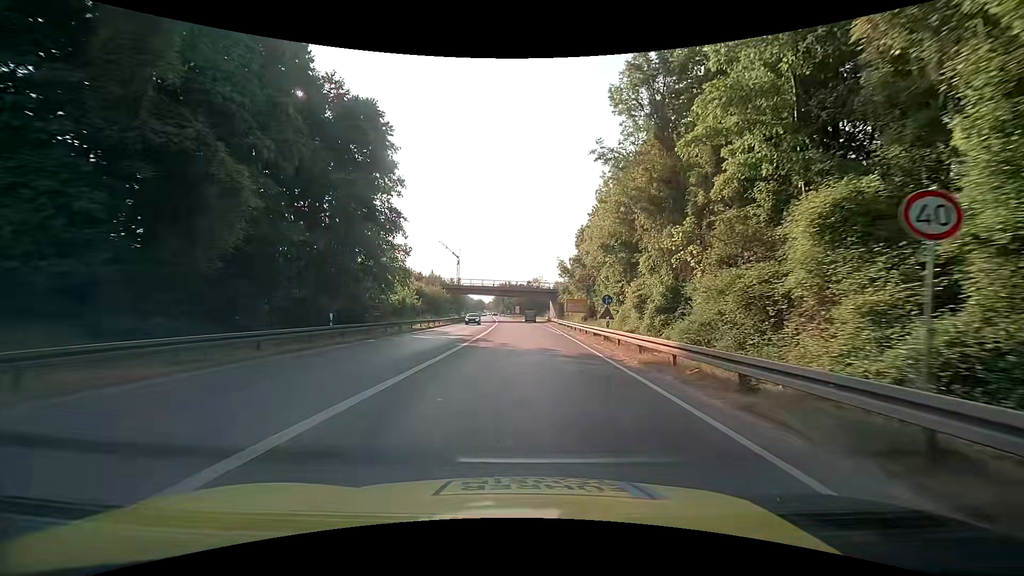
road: trunk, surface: asphalt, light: Day
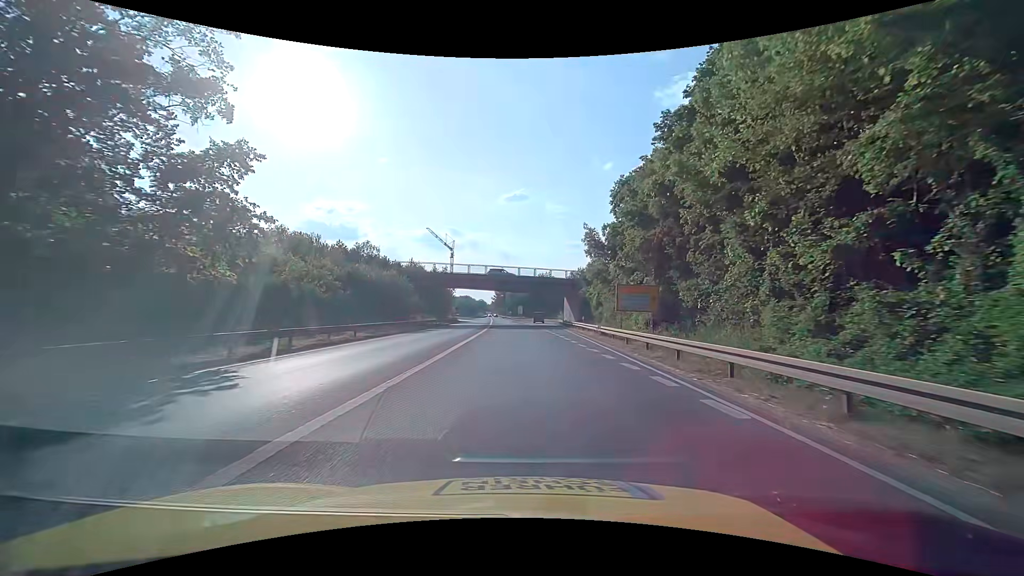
(0.0, +29.8) m; 0°
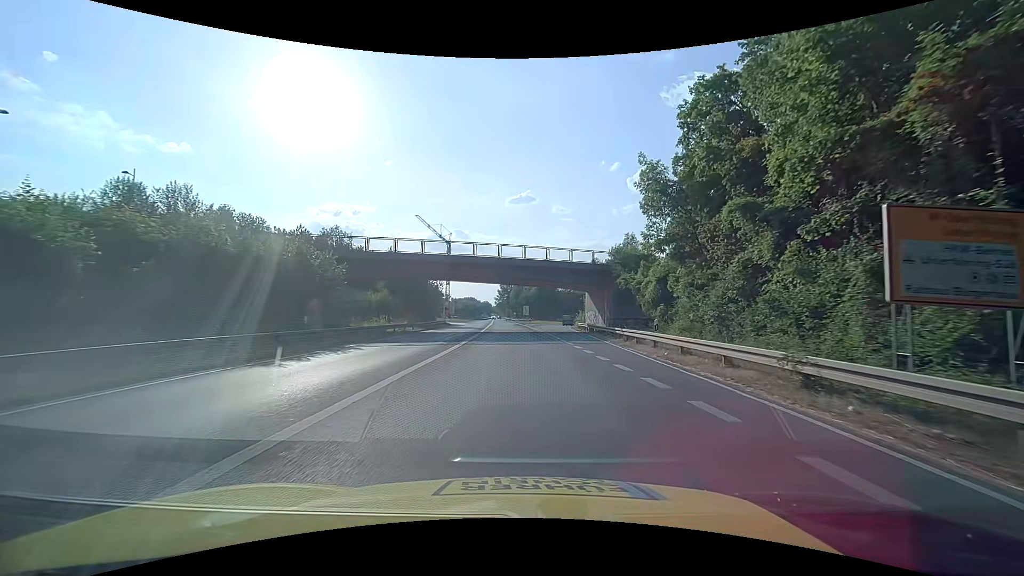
(0.0, +21.8) m; 0°
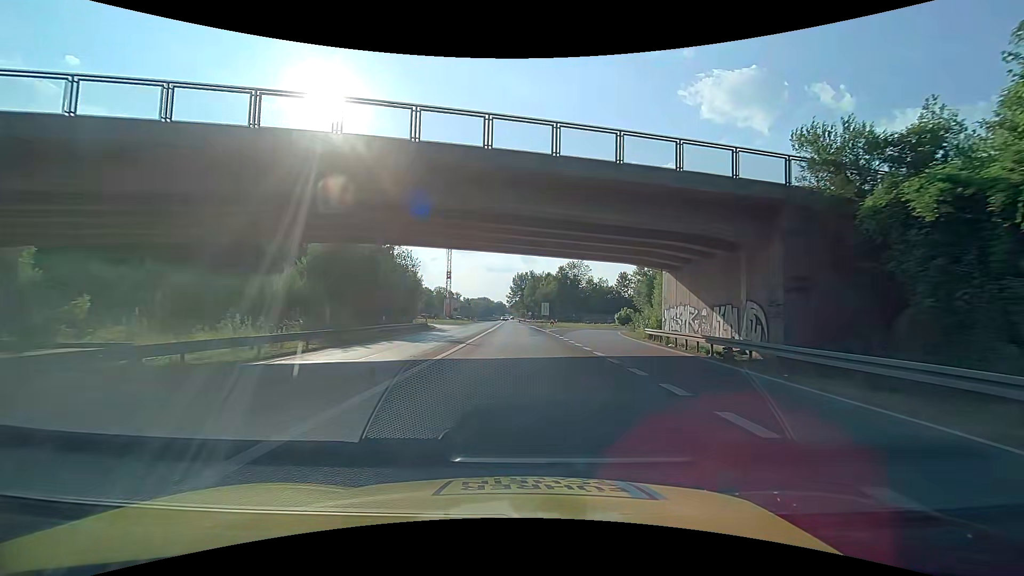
(-0.5, +28.8) m; -2°
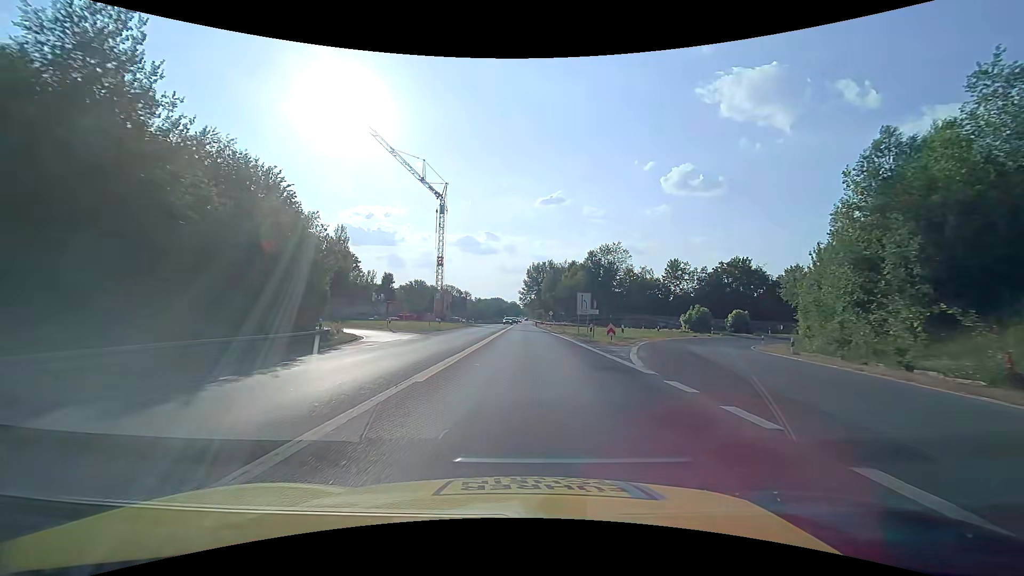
(-0.8, +36.0) m; -2°
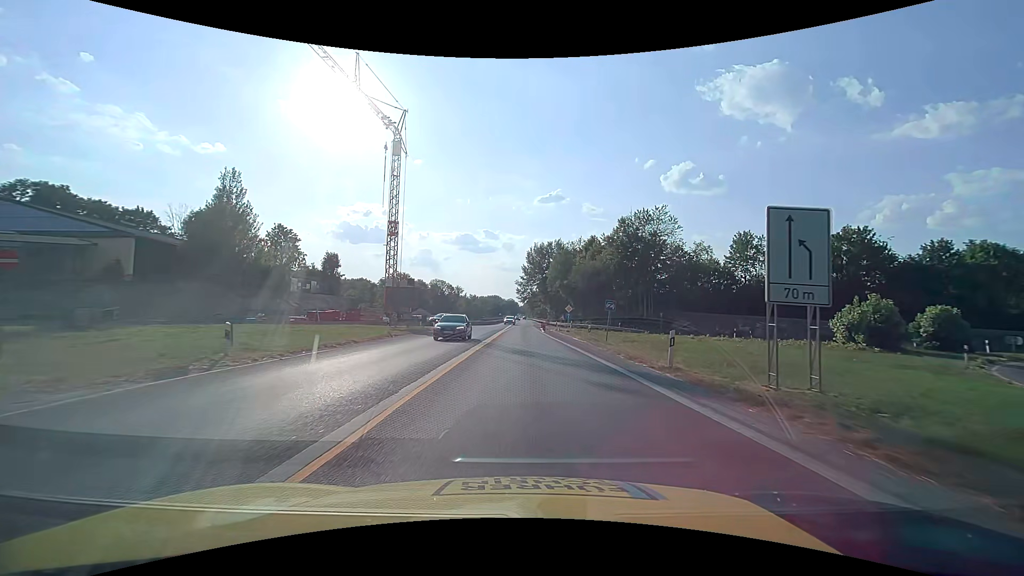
(-0.1, +35.8) m; 0°
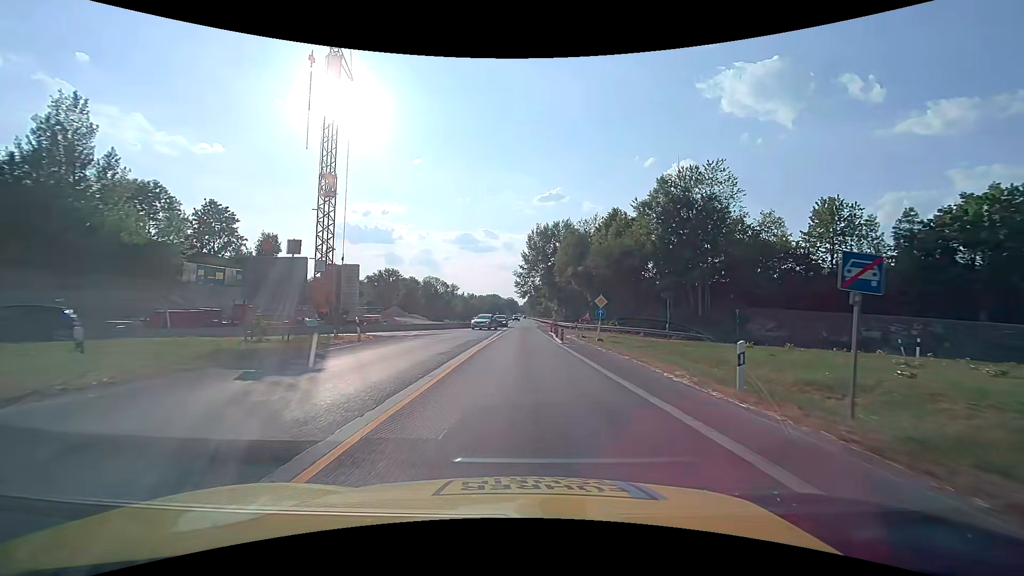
(+0.1, +21.5) m; +1°
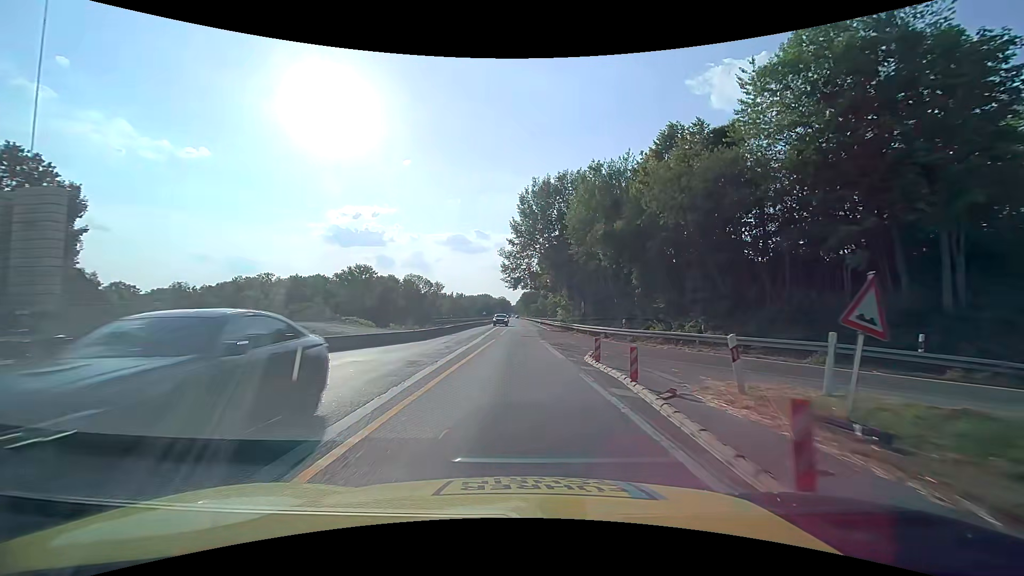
(0.0, +28.7) m; +1°
(0, +10) (0, +20) (0, +30) (0, +40) (0, +50) (0, +60) (0, +70) (0, +80) (0, +90) (0, +100) m
